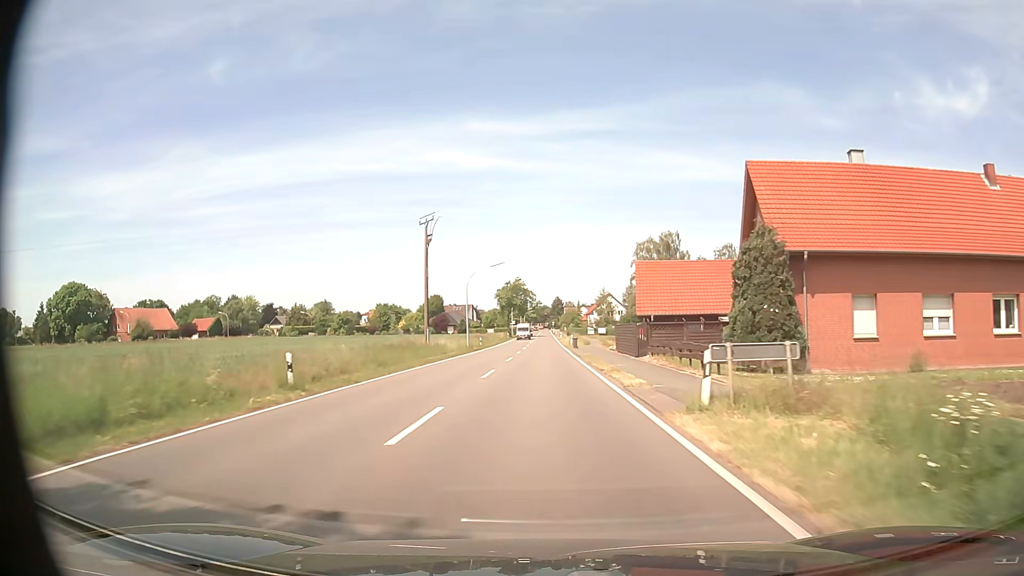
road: tertiary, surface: asphalt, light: Day
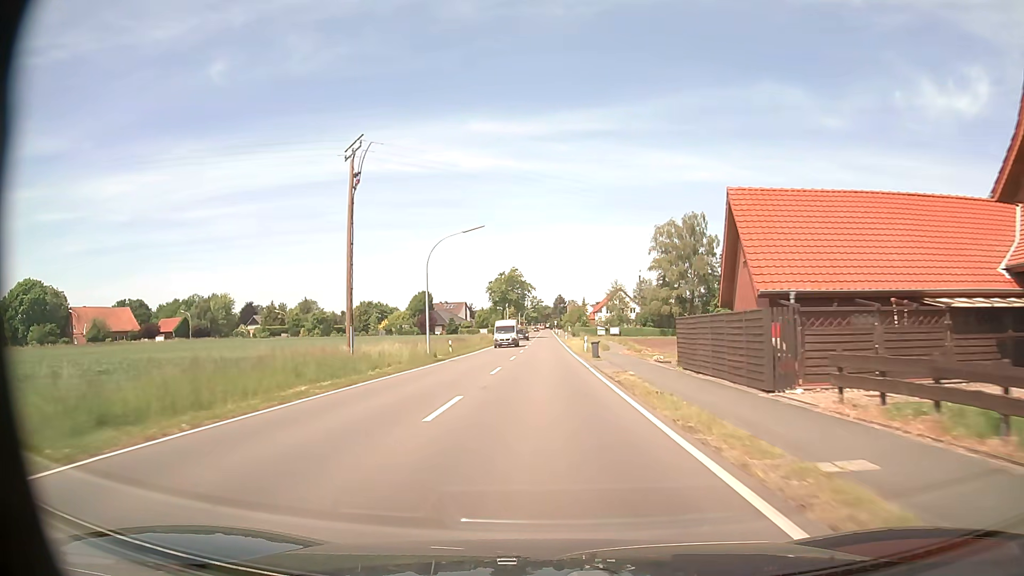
(0.0, +22.0) m; 0°
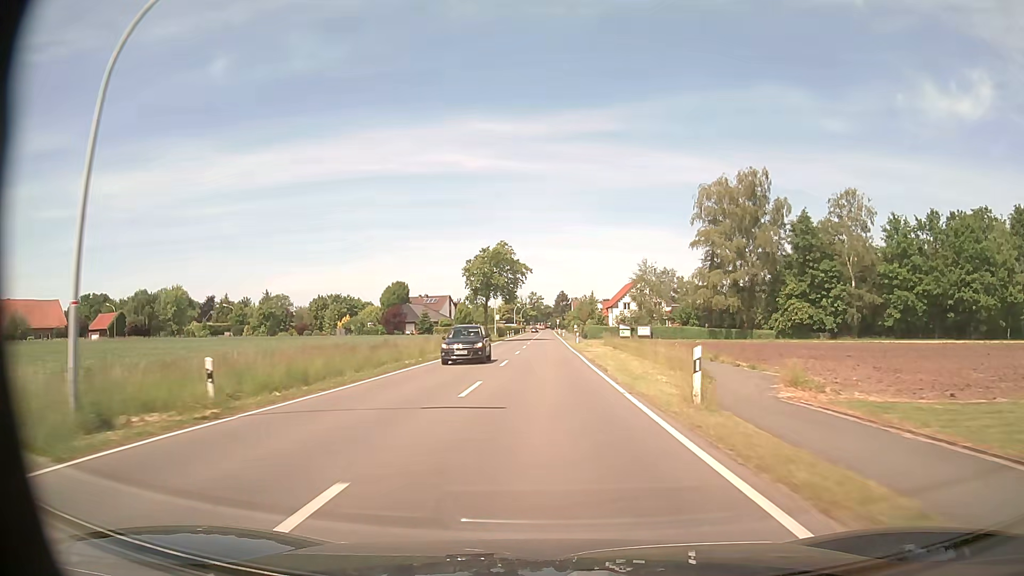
(-0.1, +32.8) m; 0°
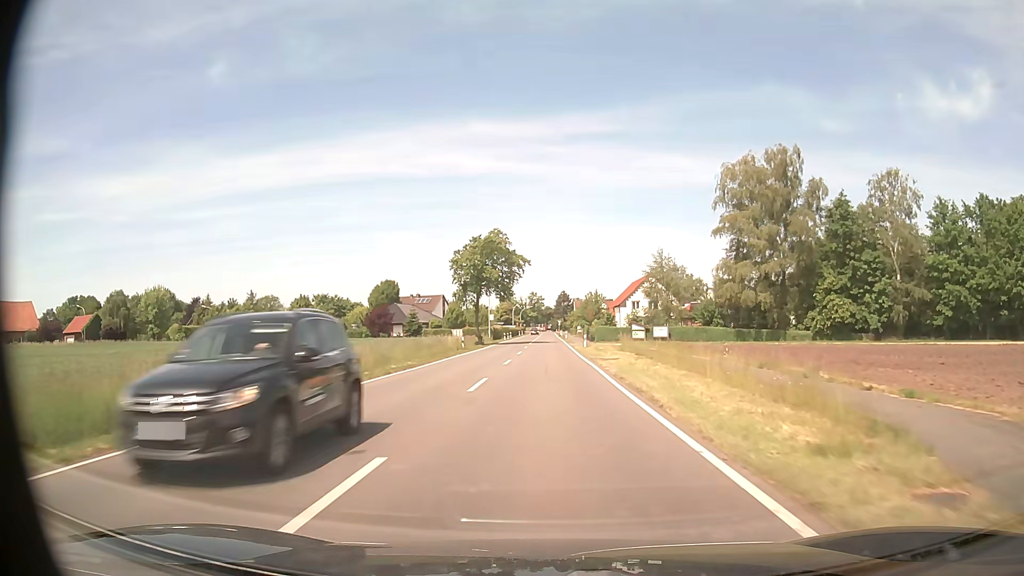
(0.0, +10.9) m; 0°
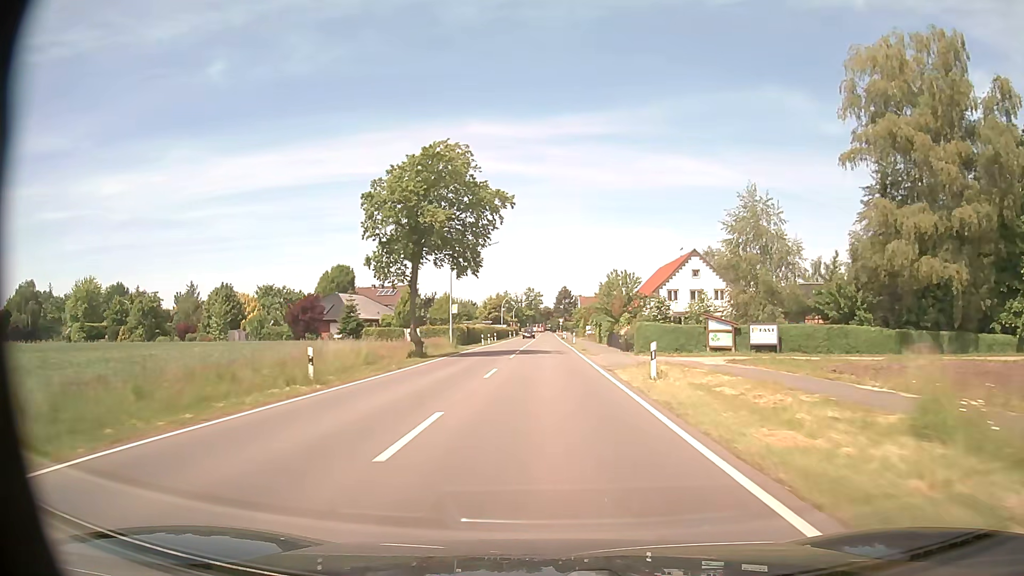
(0.0, +32.7) m; 0°
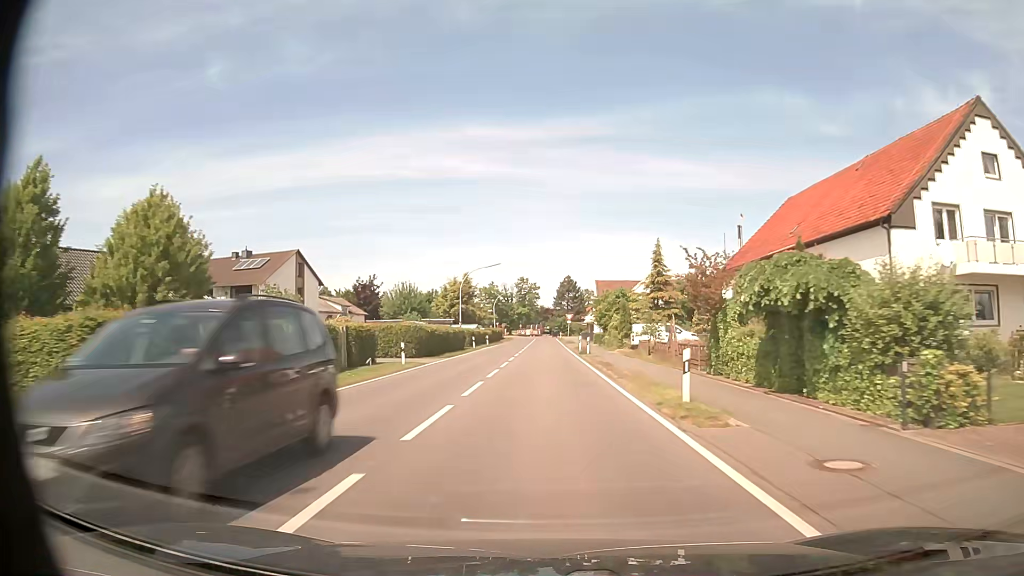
(0.0, +54.4) m; 0°
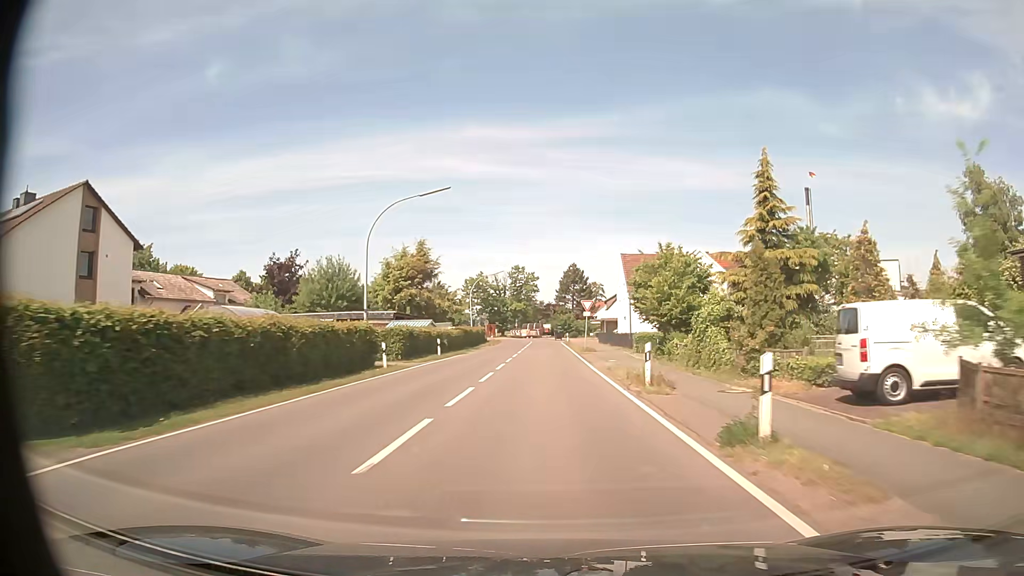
(0.0, +32.8) m; 0°
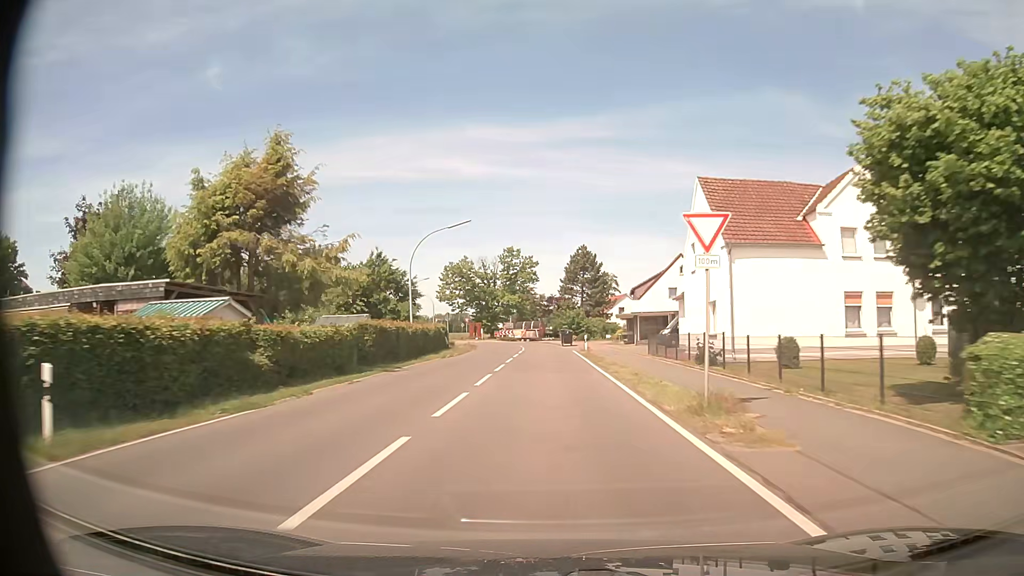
(0.0, +32.2) m; 0°
(0, +10) (0, +20) (0, +30) (0, +40) (0, +50) (-1, +60) (-2, +70) (-5, +79) (-10, +88) (-17, +95) m
